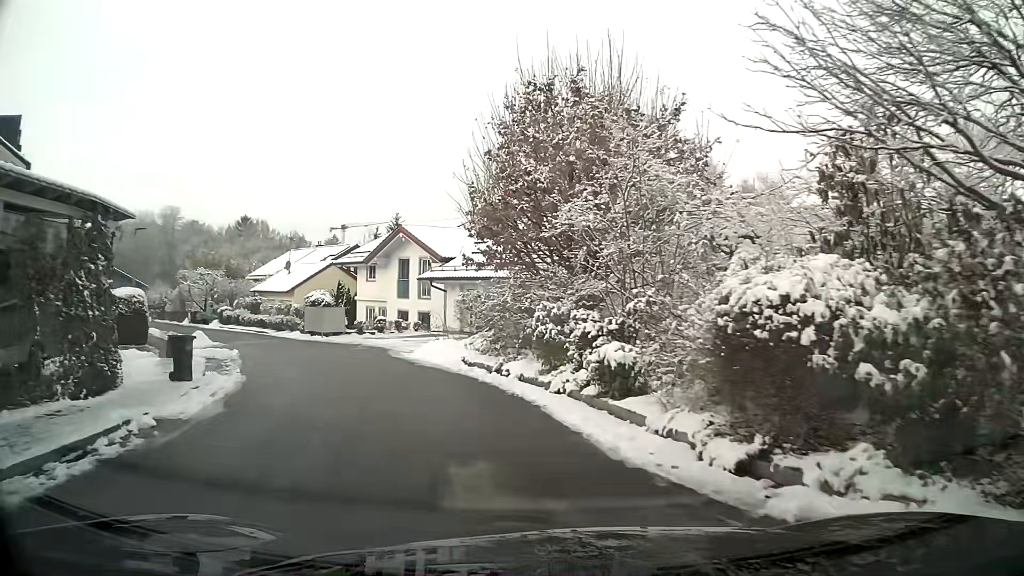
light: Day
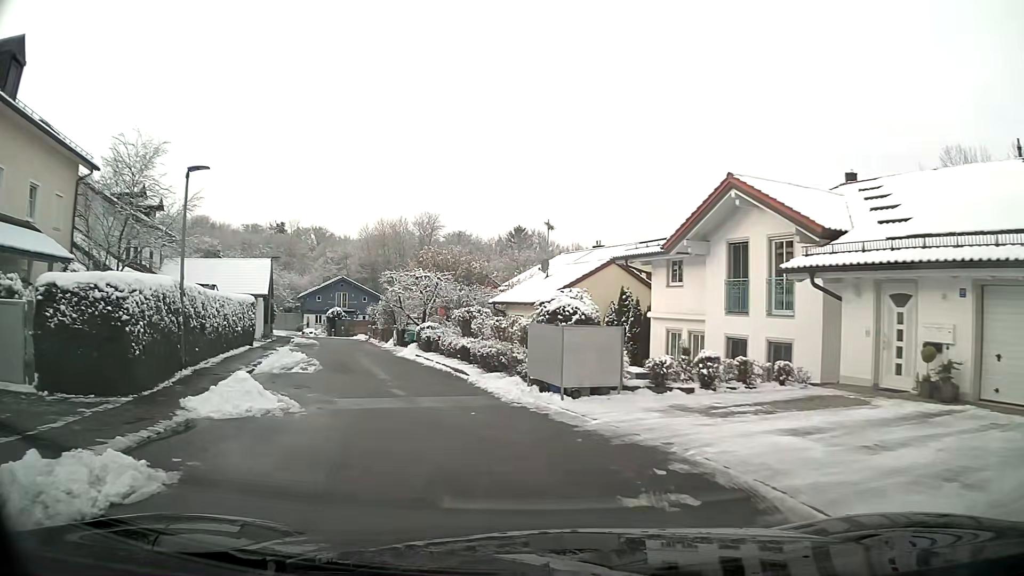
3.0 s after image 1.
(-3.7, +16.9) m; -25°
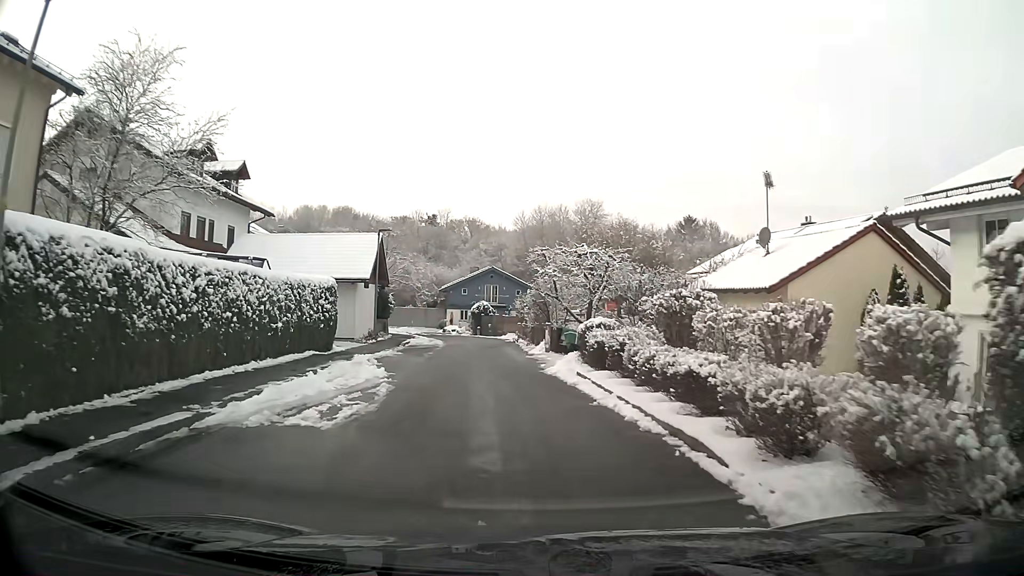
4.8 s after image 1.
(-1.3, +11.1) m; -11°
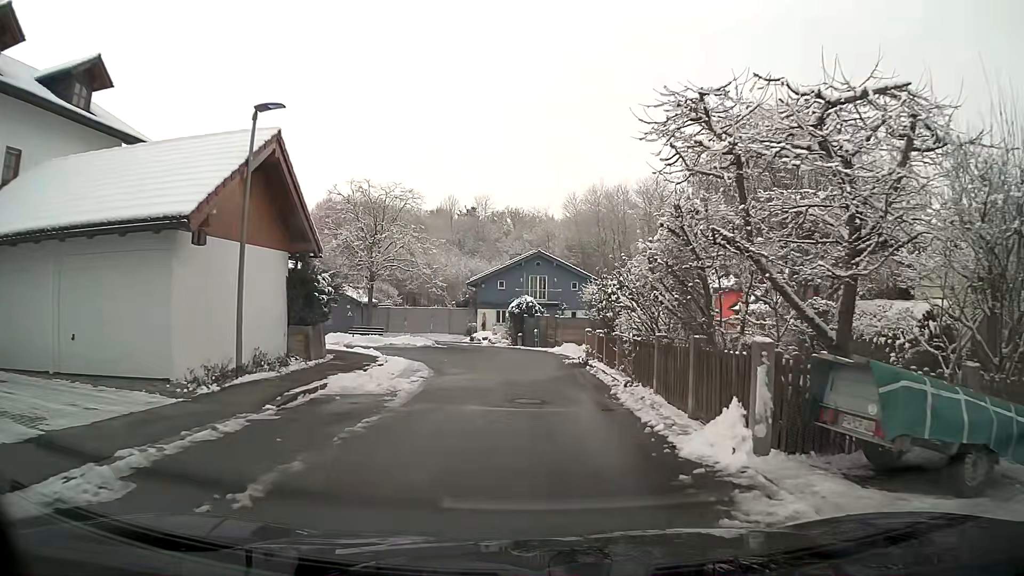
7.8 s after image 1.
(-0.9, +19.3) m; -3°
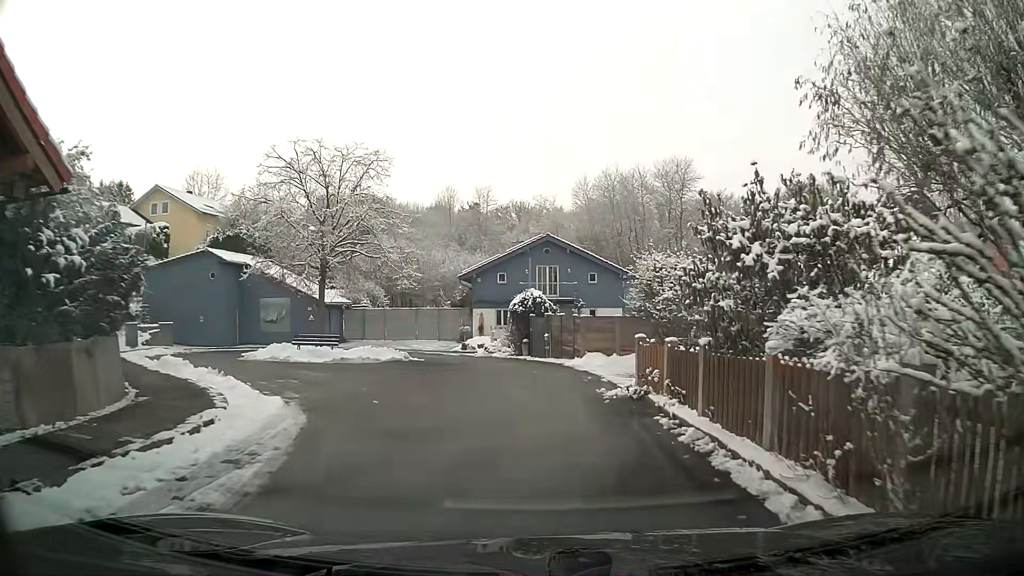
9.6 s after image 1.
(0.0, +10.5) m; 0°
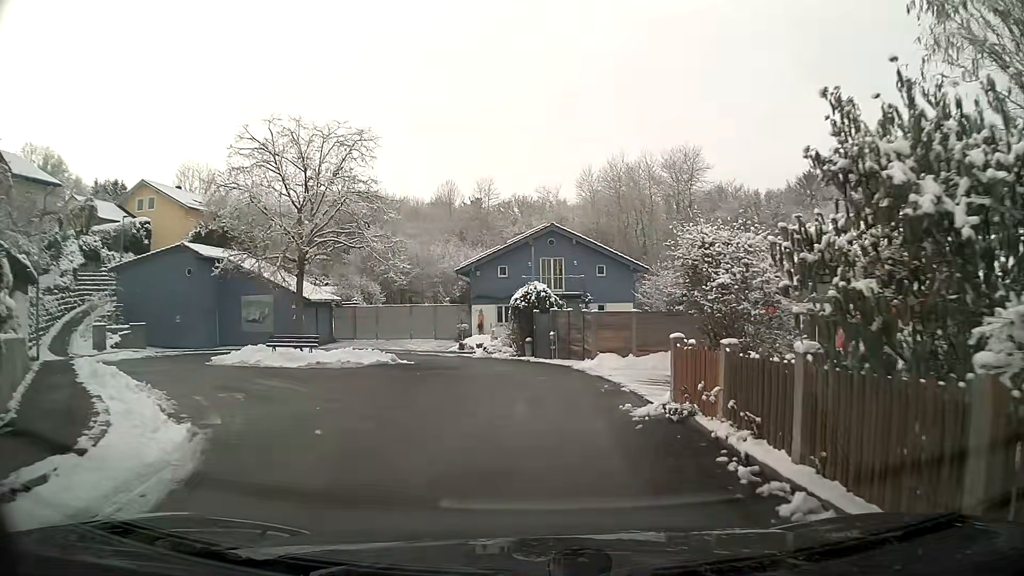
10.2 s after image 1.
(0.0, +3.3) m; 0°
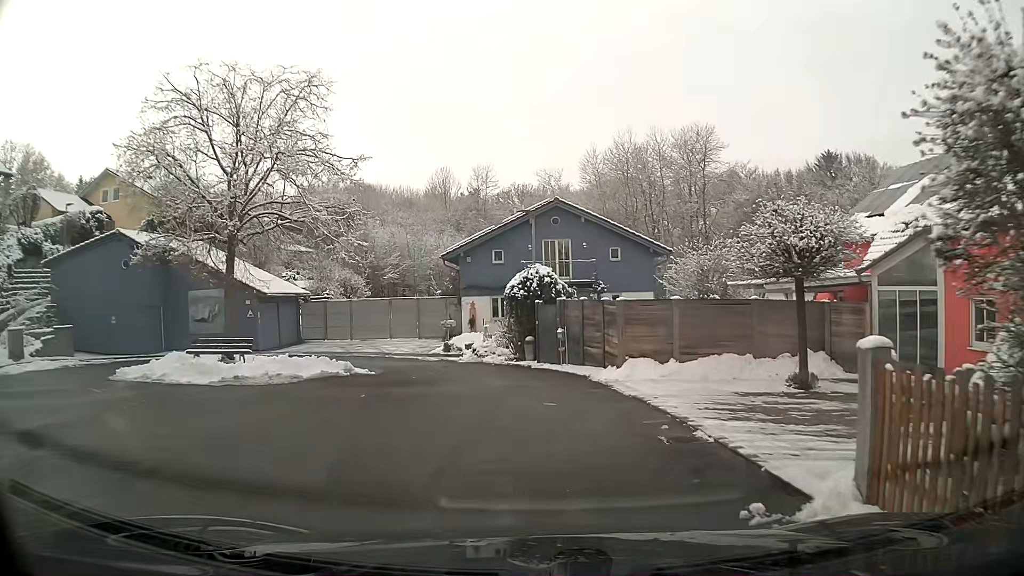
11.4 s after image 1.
(-0.1, +6.3) m; -1°
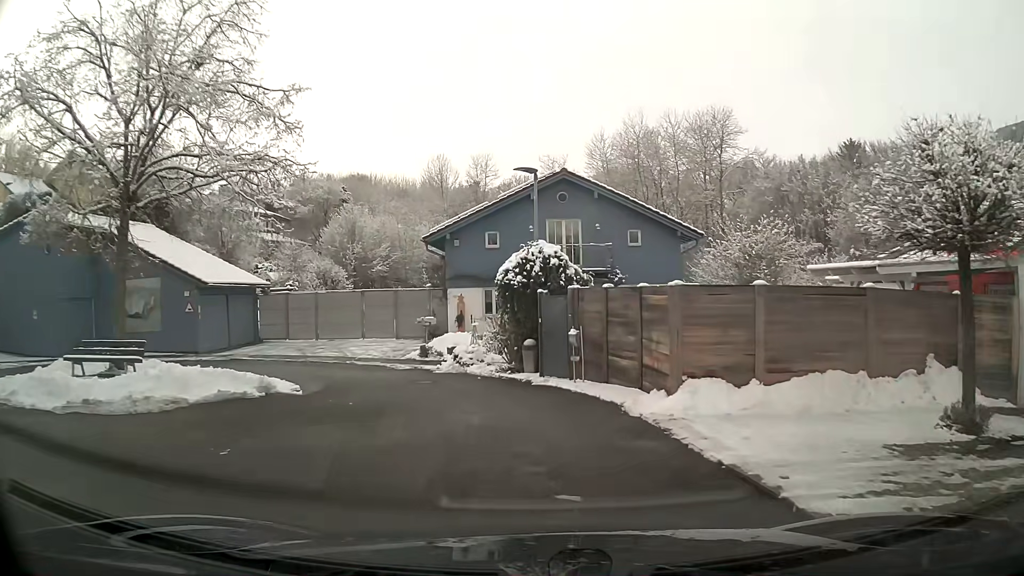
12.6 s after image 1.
(0.0, +6.0) m; -1°
(-1, +10) (-6, +18) (-15, +15) (-12, +6) (-5, -2) (-3, -11) (-2, -21) (-2, -31) (-3, -41) (-4, -51) m
